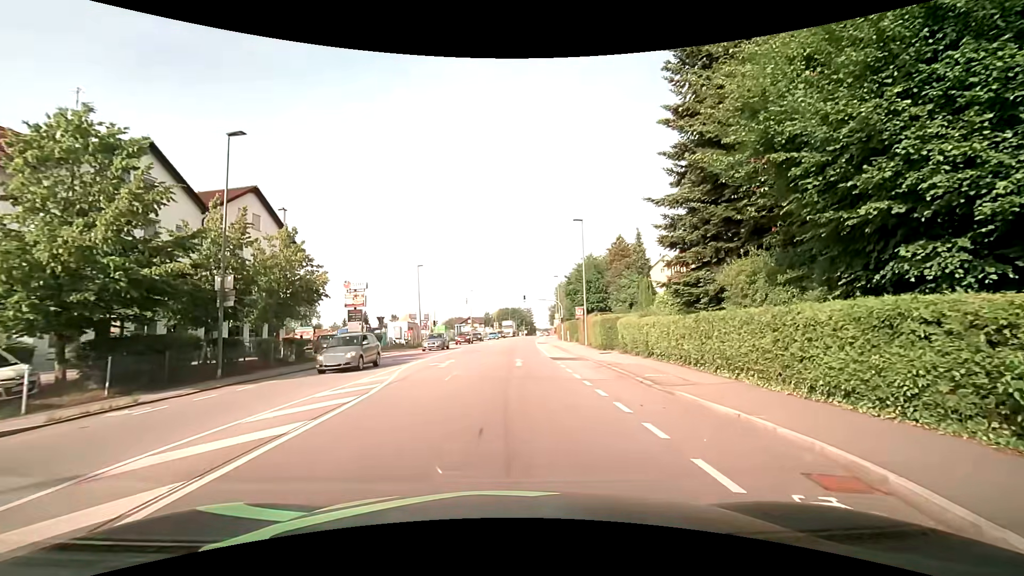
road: tertiary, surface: asphalt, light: Day
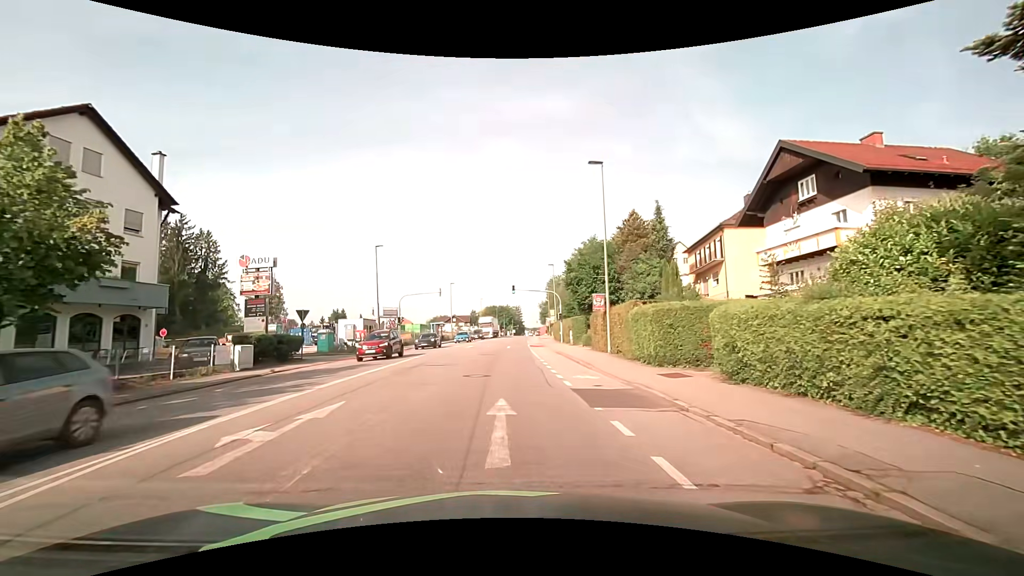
(+0.4, +14.2) m; +2°
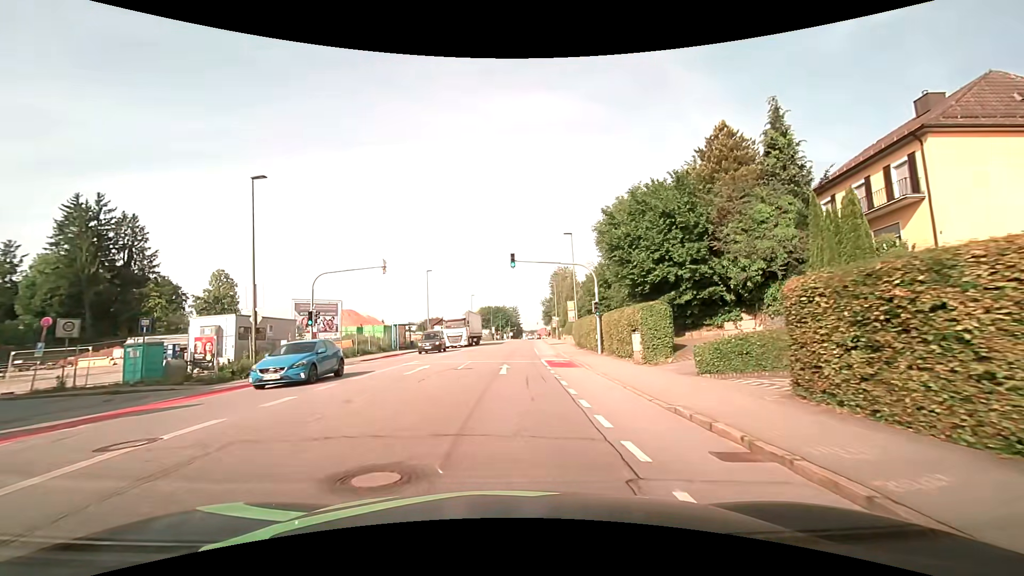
(-0.1, +23.5) m; 0°
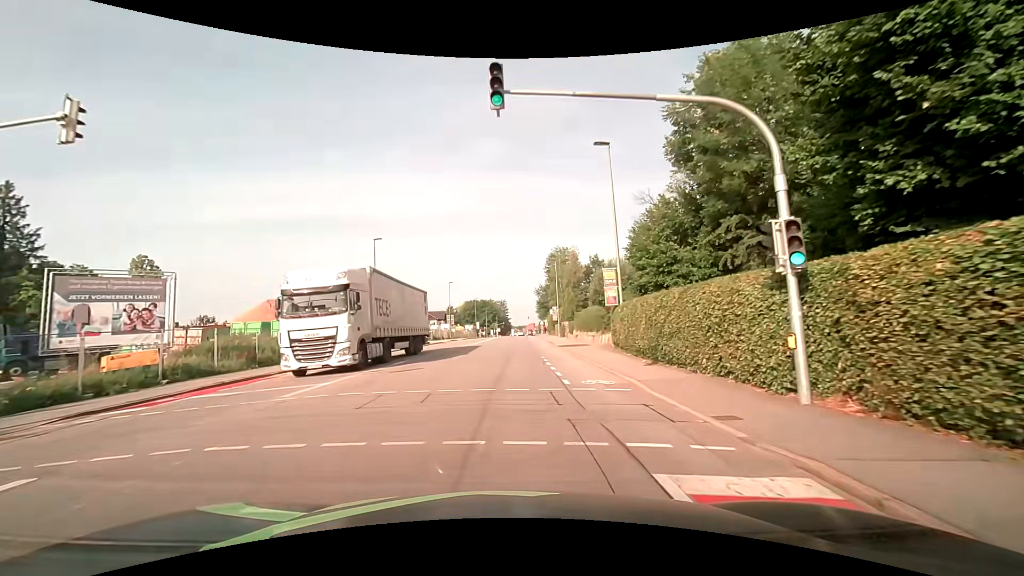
(+0.2, +21.4) m; +2°
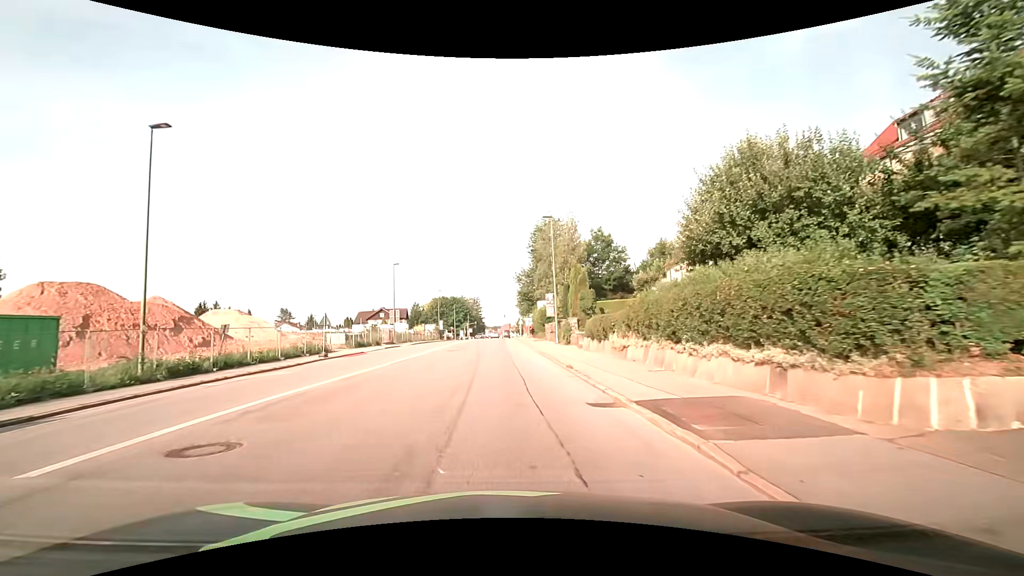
(+0.6, +26.1) m; +2°
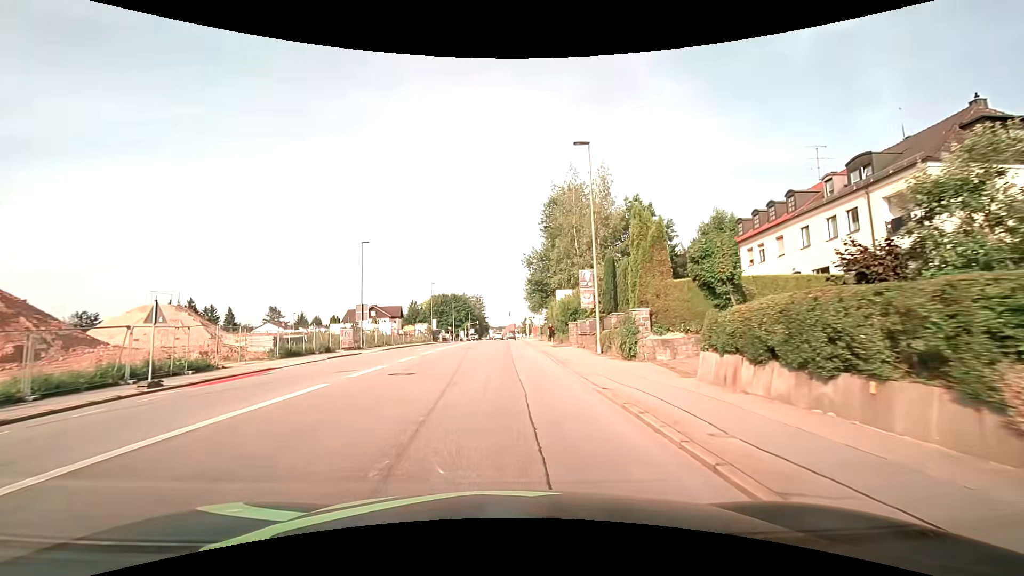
(-0.1, +16.5) m; 0°
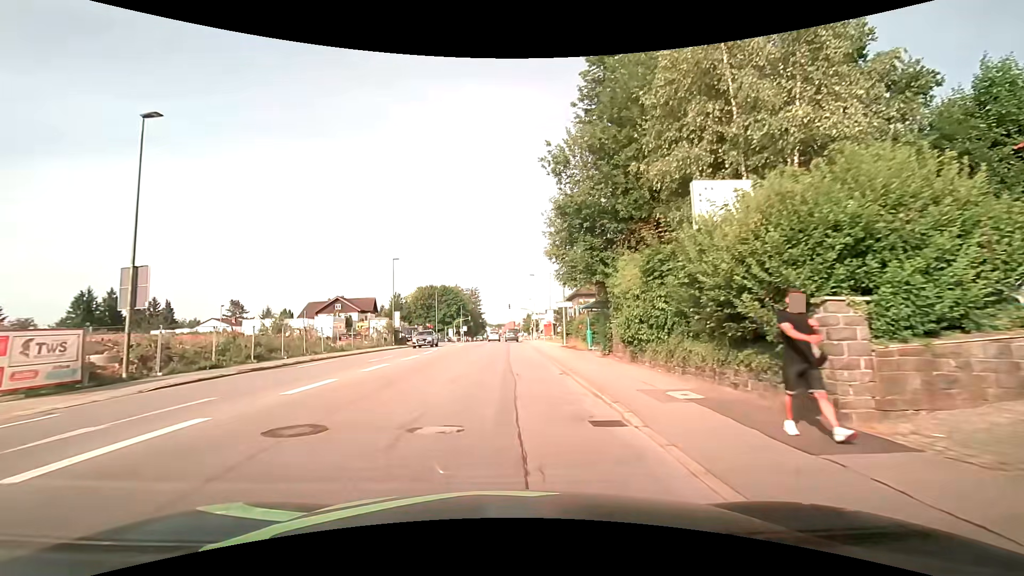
(-0.1, +29.1) m; 0°
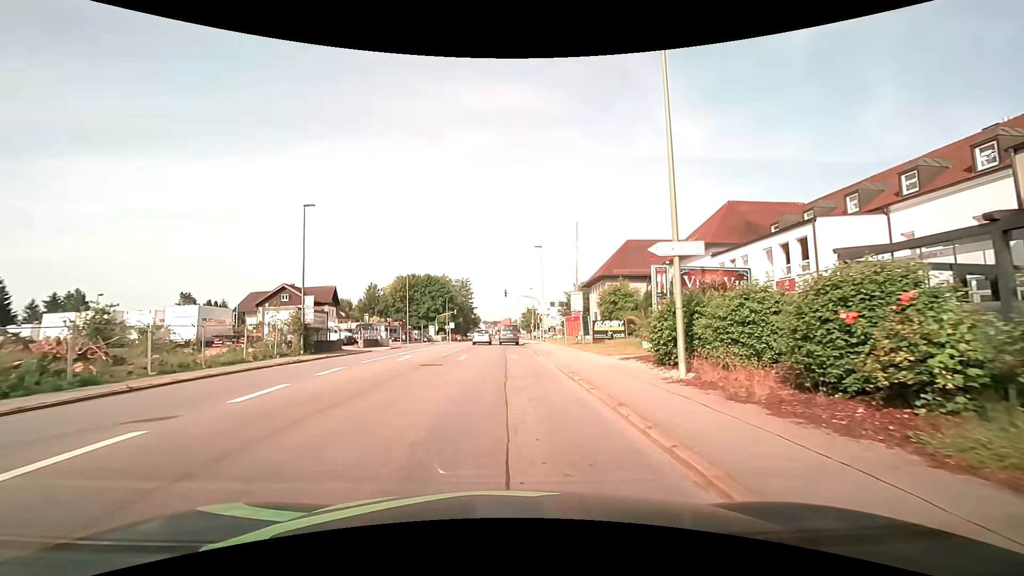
(-0.1, +24.7) m; 0°
(0, +10) (0, +20) (0, +30) (0, +40) (0, +50) (0, +60) (0, +70) (0, +80) (0, +90) (0, +100) m
